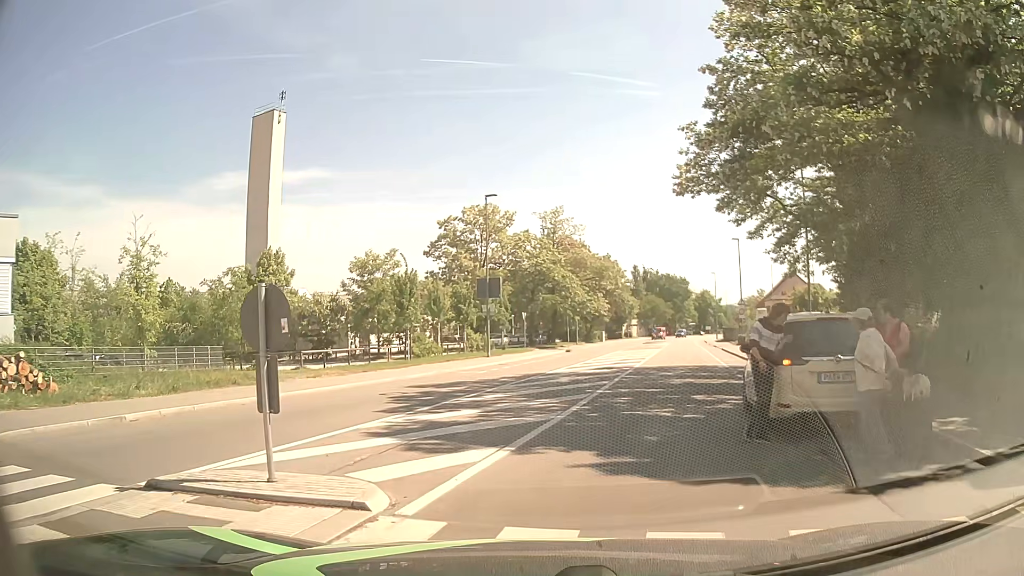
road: tertiary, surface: asphalt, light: Day
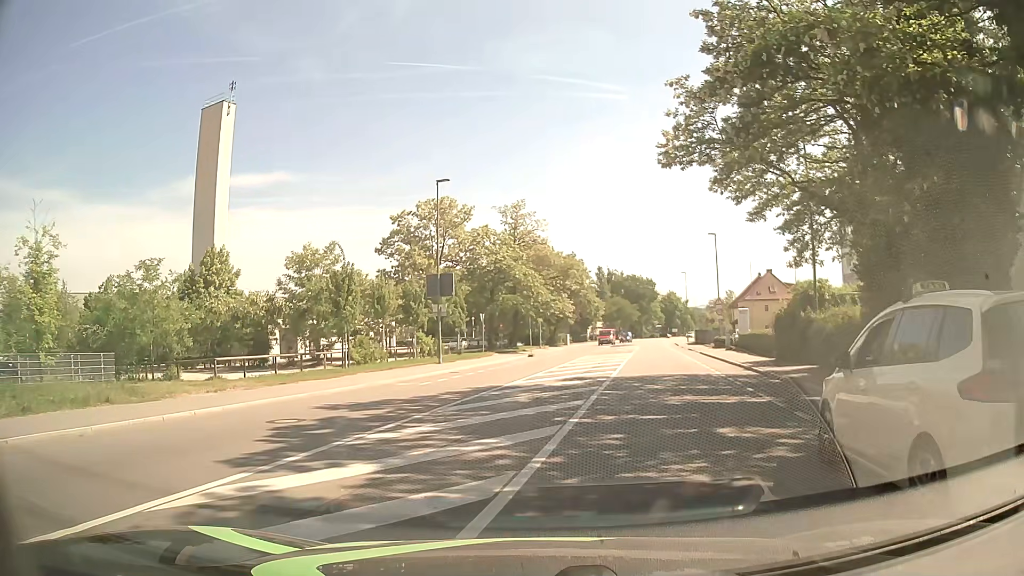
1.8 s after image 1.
(+0.2, +5.2) m; +4°
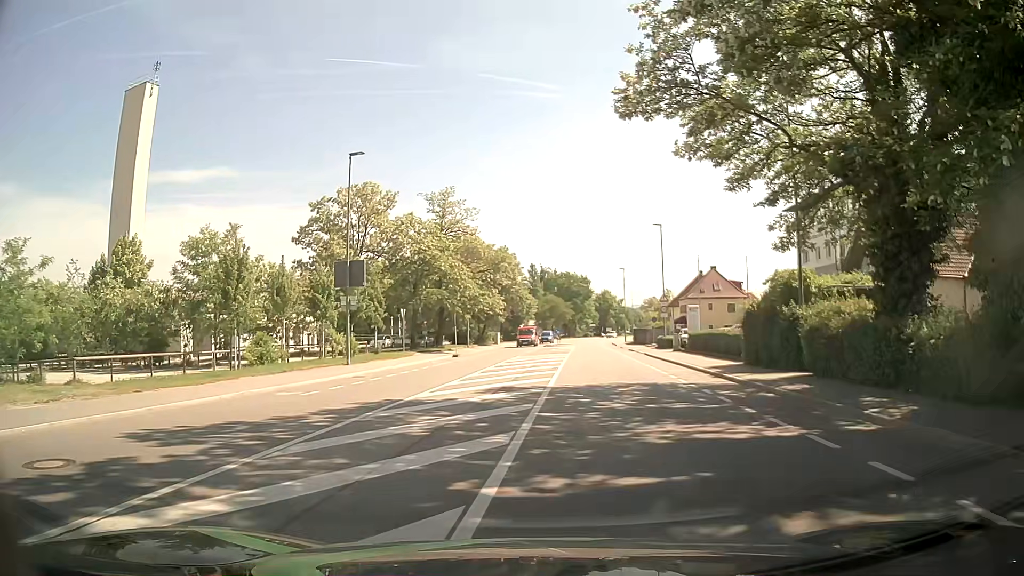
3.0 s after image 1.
(+0.1, +5.4) m; +5°
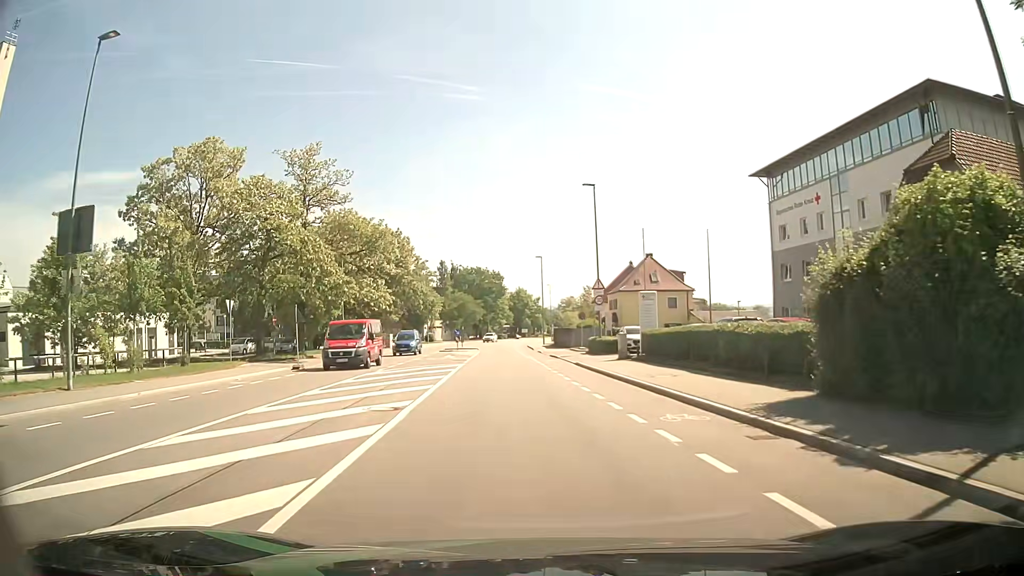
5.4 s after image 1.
(+1.6, +15.7) m; +8°
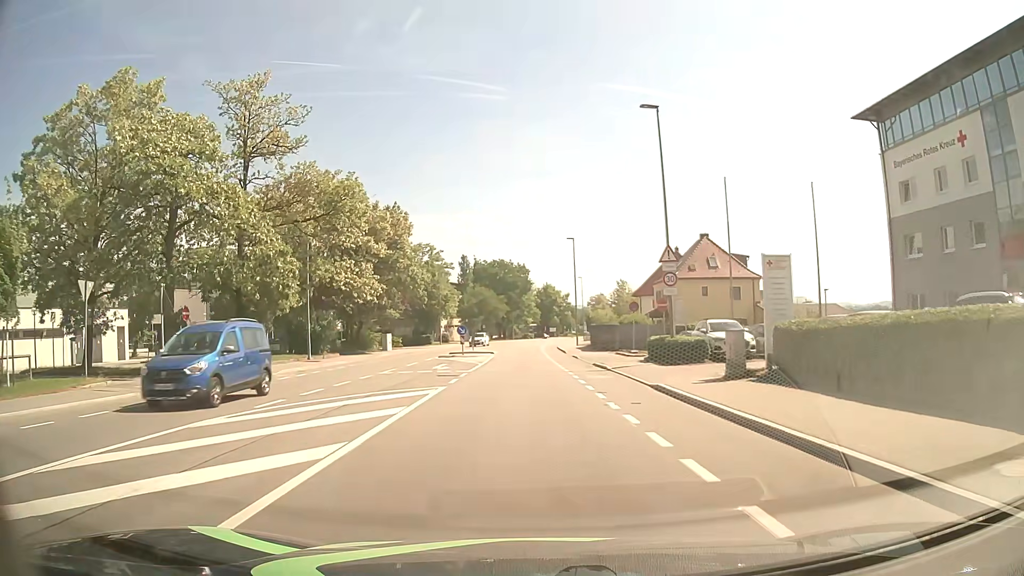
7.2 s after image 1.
(-0.3, +14.4) m; -3°
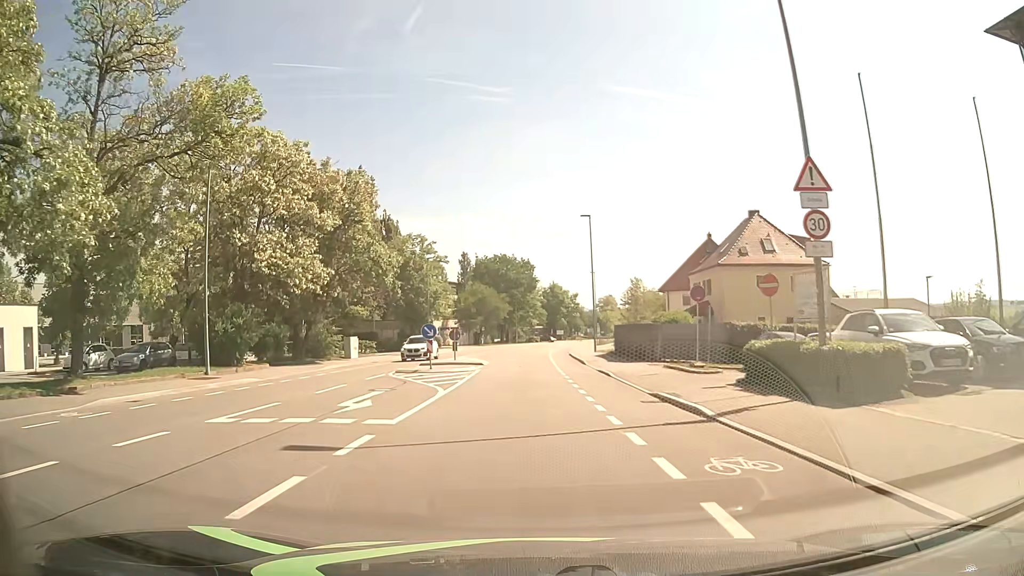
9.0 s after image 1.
(0.0, +13.9) m; 0°
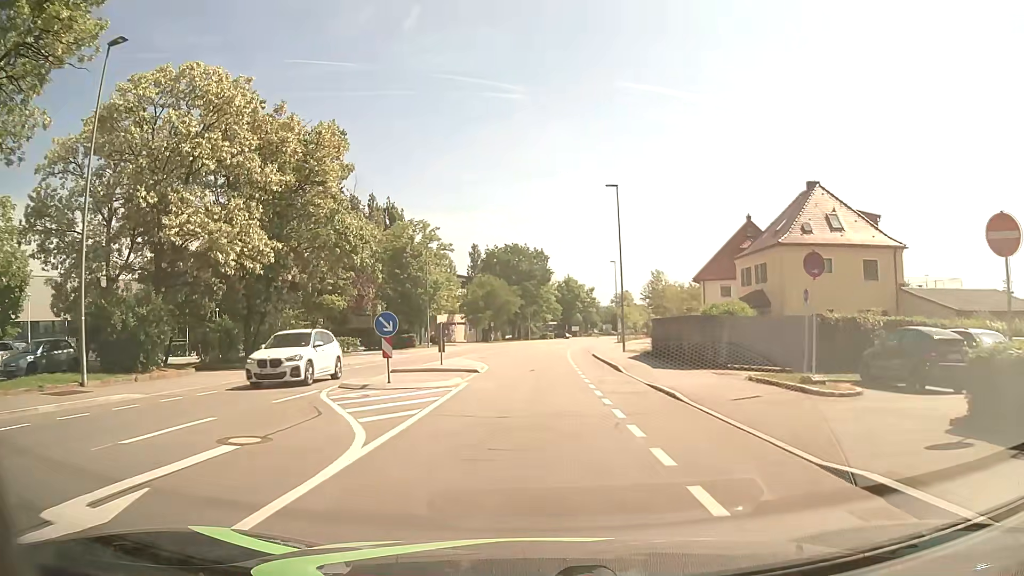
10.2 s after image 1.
(-0.1, +9.2) m; -1°
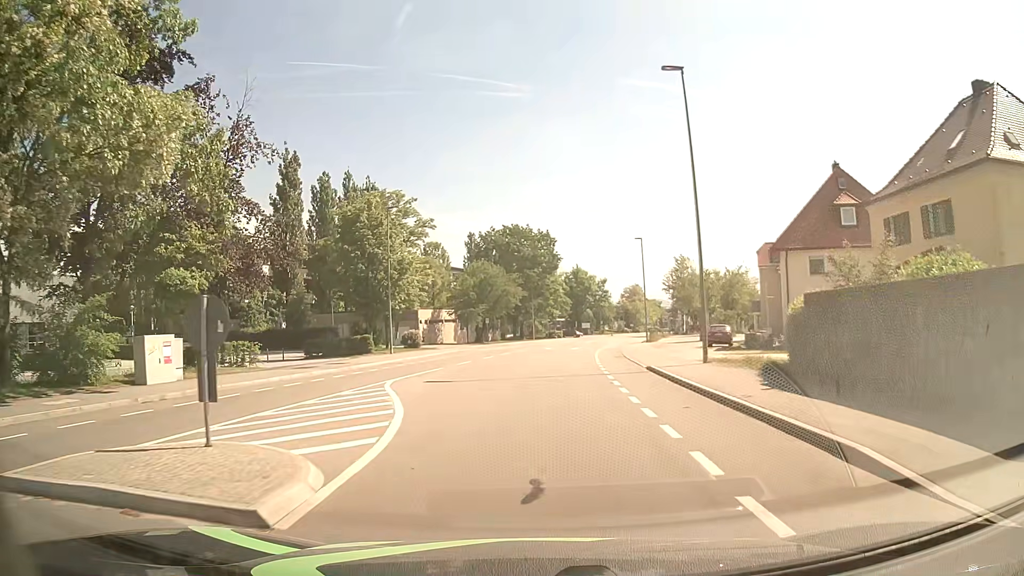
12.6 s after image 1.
(-0.2, +18.8) m; -1°
(0, +10) (0, +20) (+1, +30) (+1, +40) (+3, +50) (+4, +60) (+6, +70) (+8, +79) (+11, +89) (+14, +99) m
